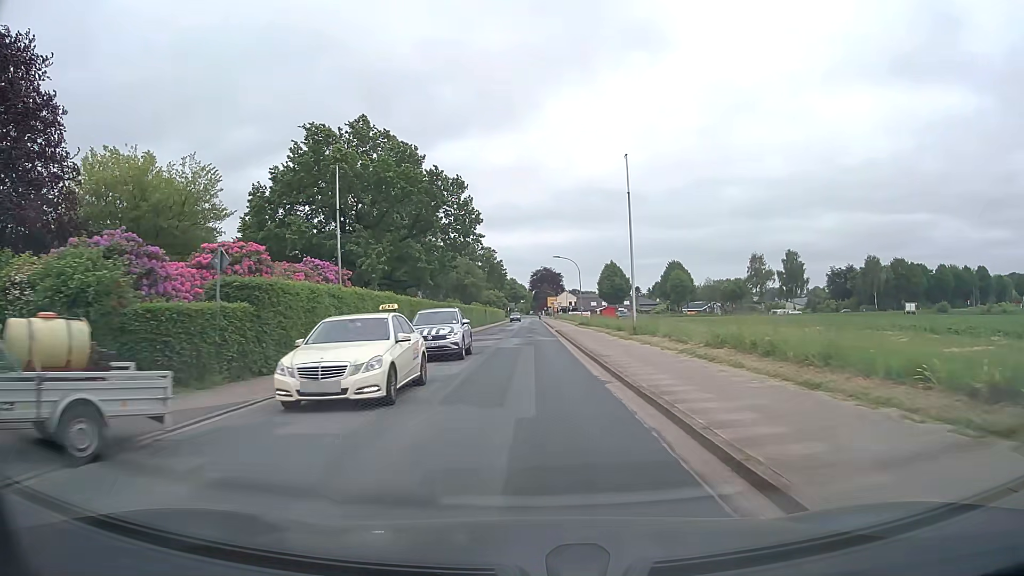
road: tertiary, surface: asphalt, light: Day
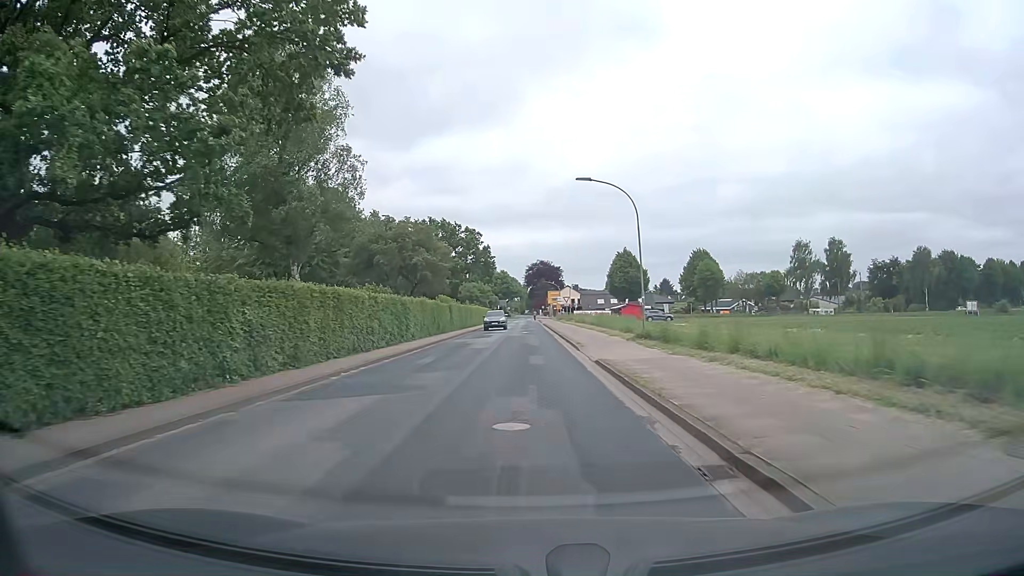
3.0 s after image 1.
(+0.2, +36.2) m; +1°
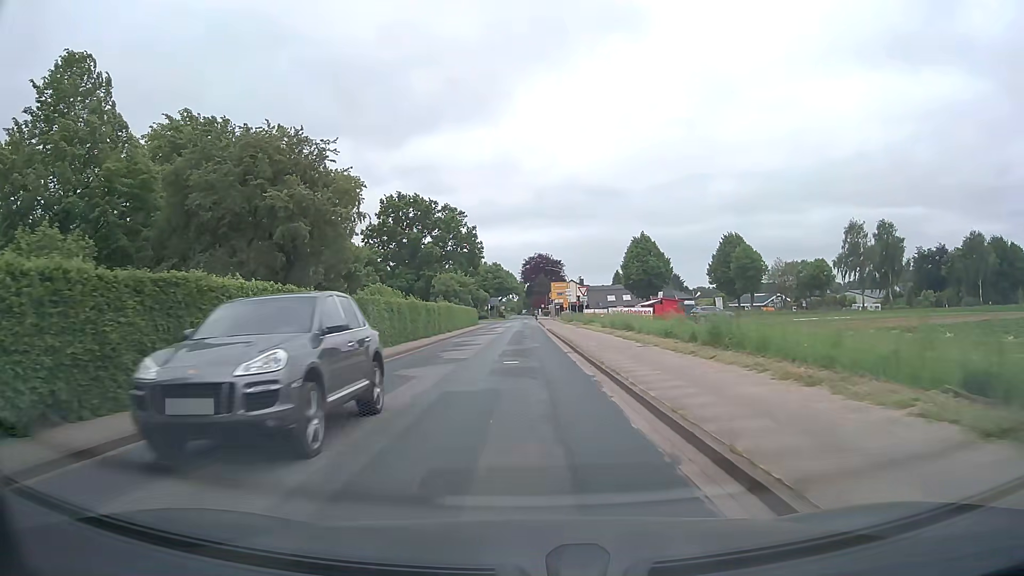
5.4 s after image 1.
(+0.1, +29.4) m; 0°
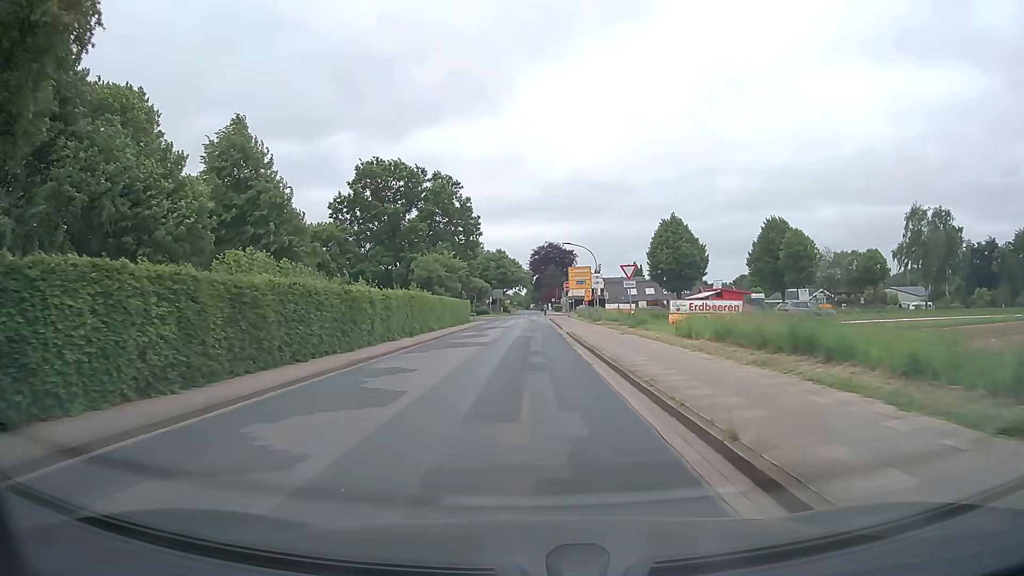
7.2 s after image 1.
(-0.2, +20.8) m; -1°
